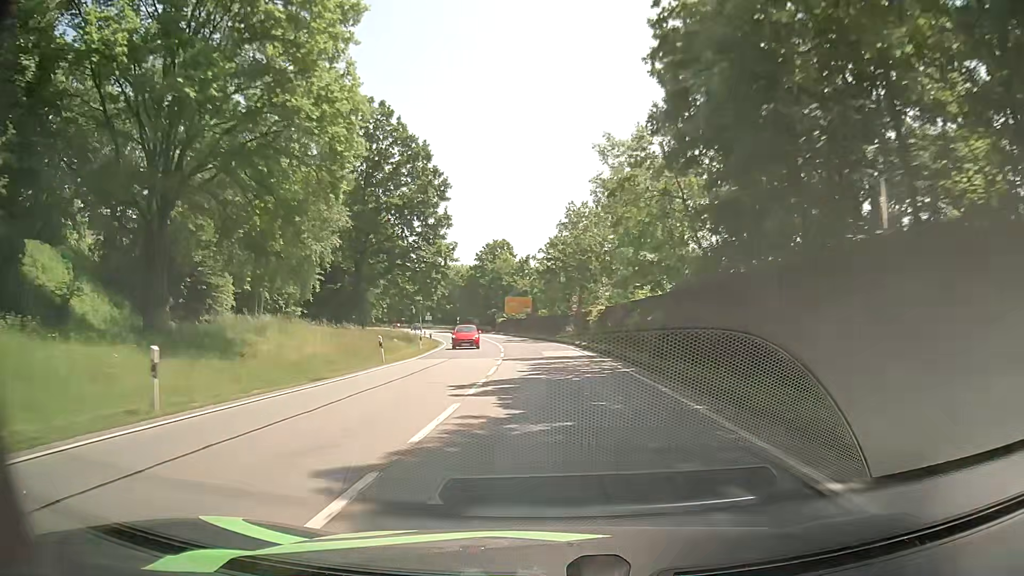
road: primary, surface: asphalt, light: Day
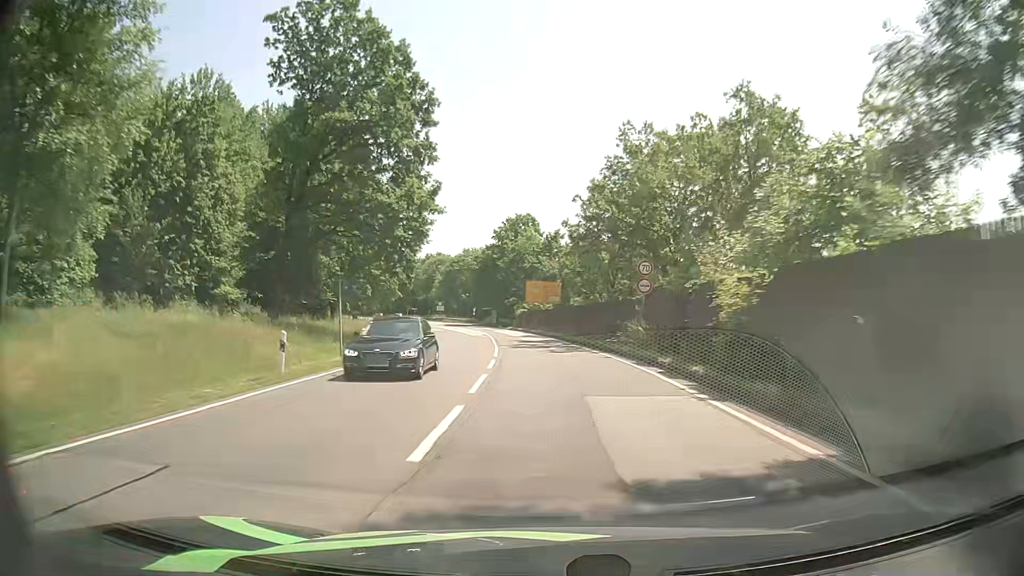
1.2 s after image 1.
(-0.5, +24.0) m; -3°
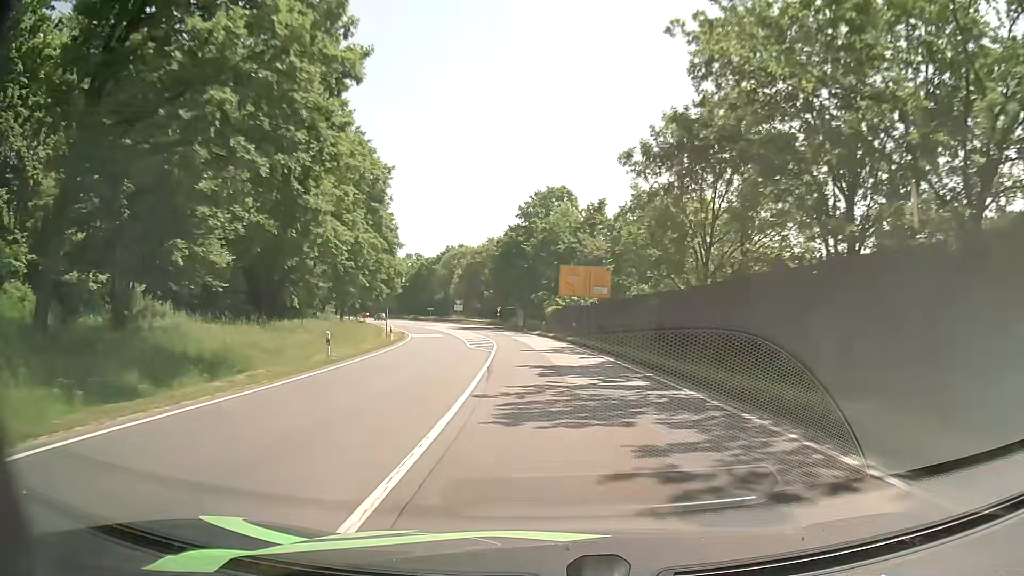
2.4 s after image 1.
(-0.4, +23.5) m; -3°
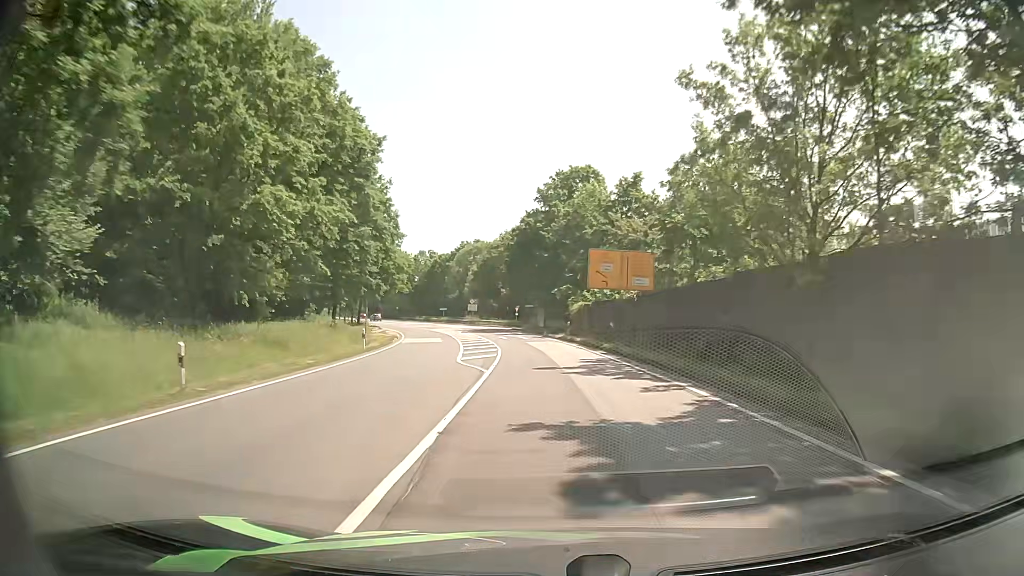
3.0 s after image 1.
(-0.1, +11.7) m; -1°
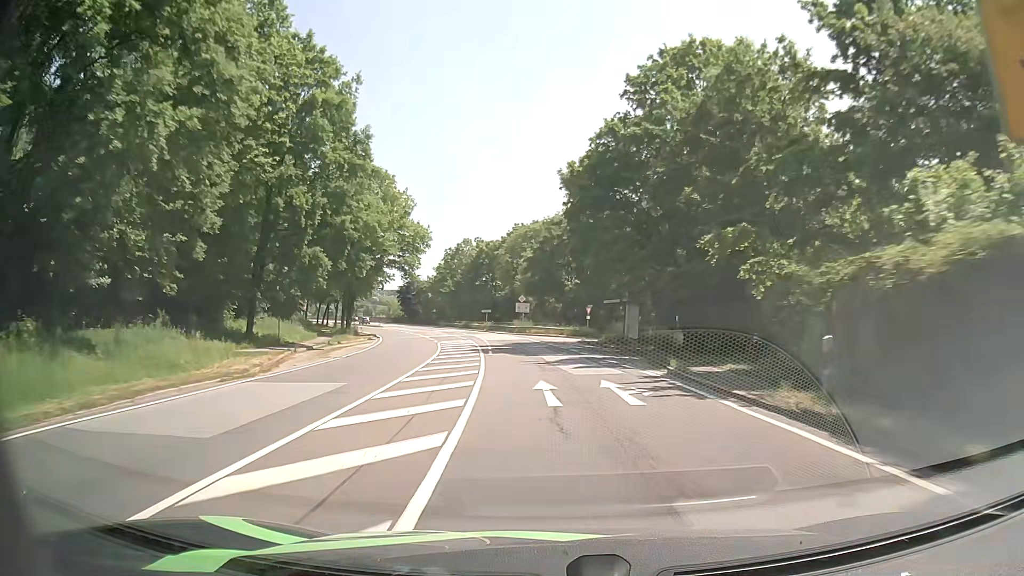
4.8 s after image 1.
(-1.9, +35.2) m; -6°
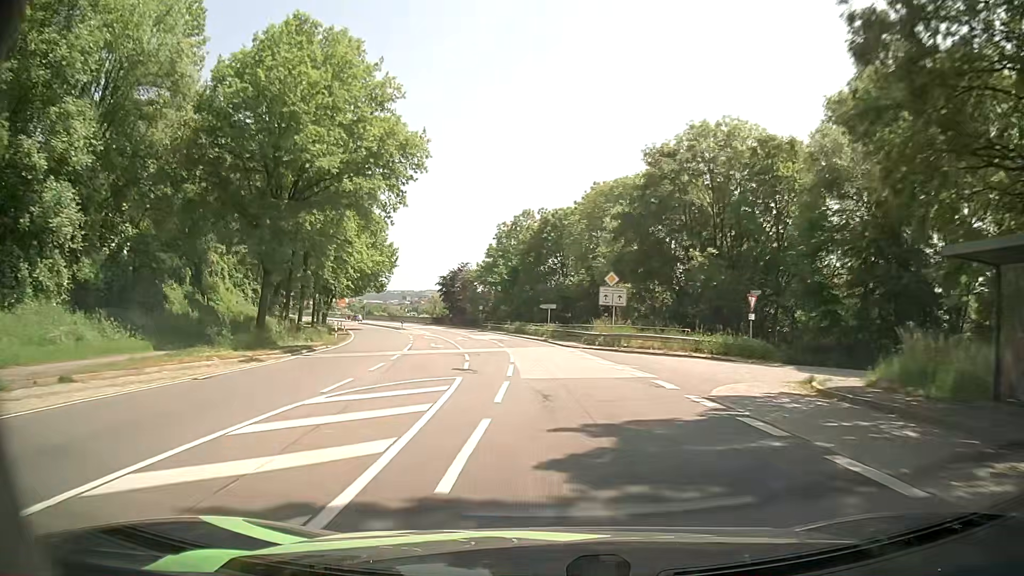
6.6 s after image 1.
(-2.2, +35.7) m; -7°
(0, +10) (0, +20) (-1, +30) (-2, +40) (-3, +50) (-5, +60) (-7, +69) (-10, +79) (-12, +89) (-15, +98) m
